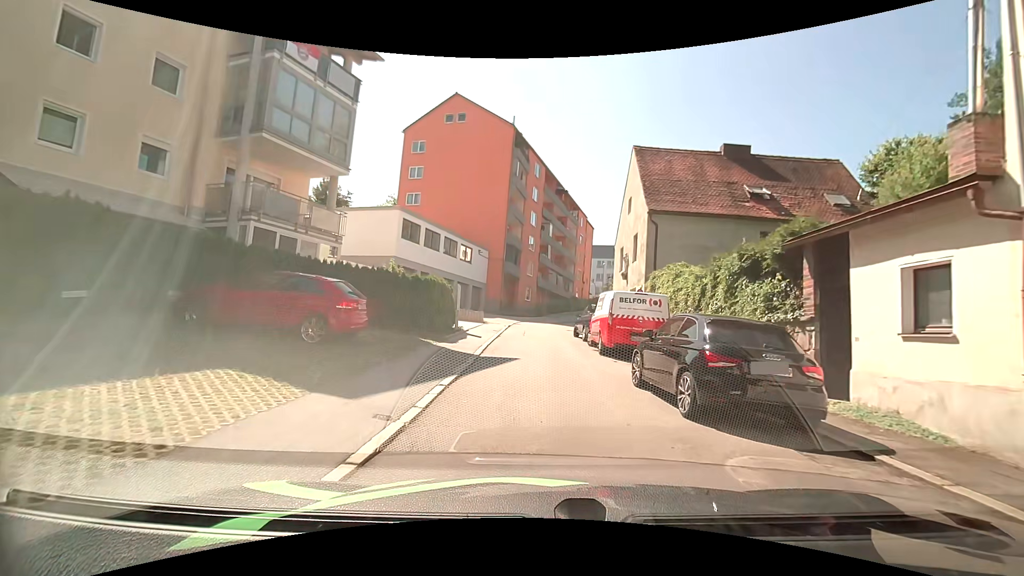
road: residential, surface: asphalt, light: Day
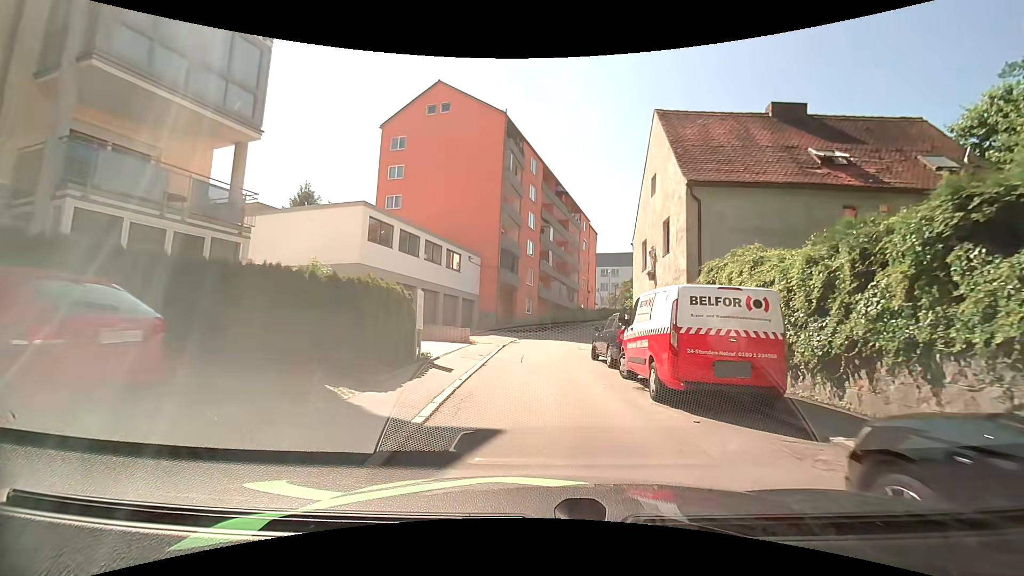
(0.0, +6.7) m; 0°
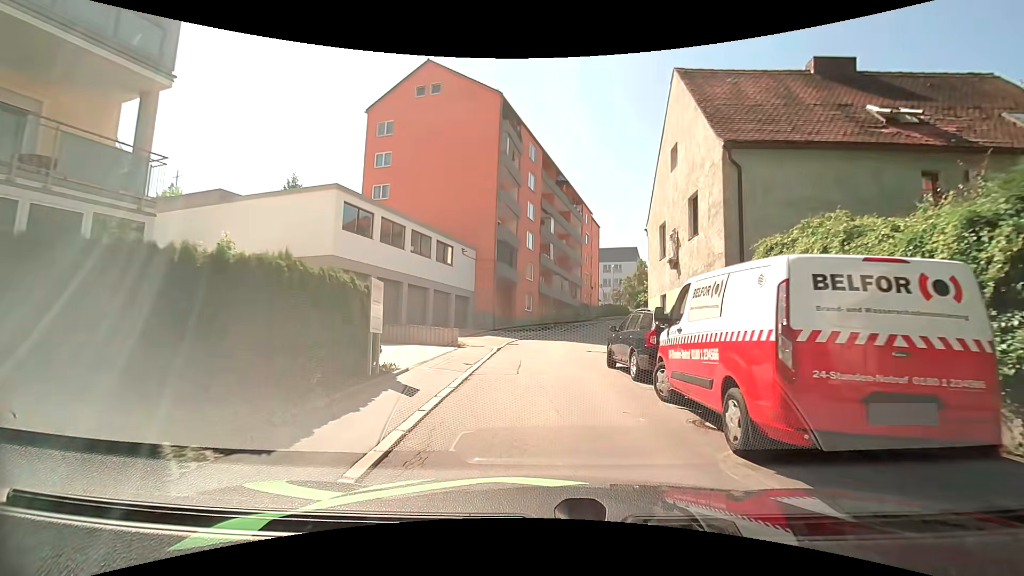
(0.0, +3.5) m; -1°
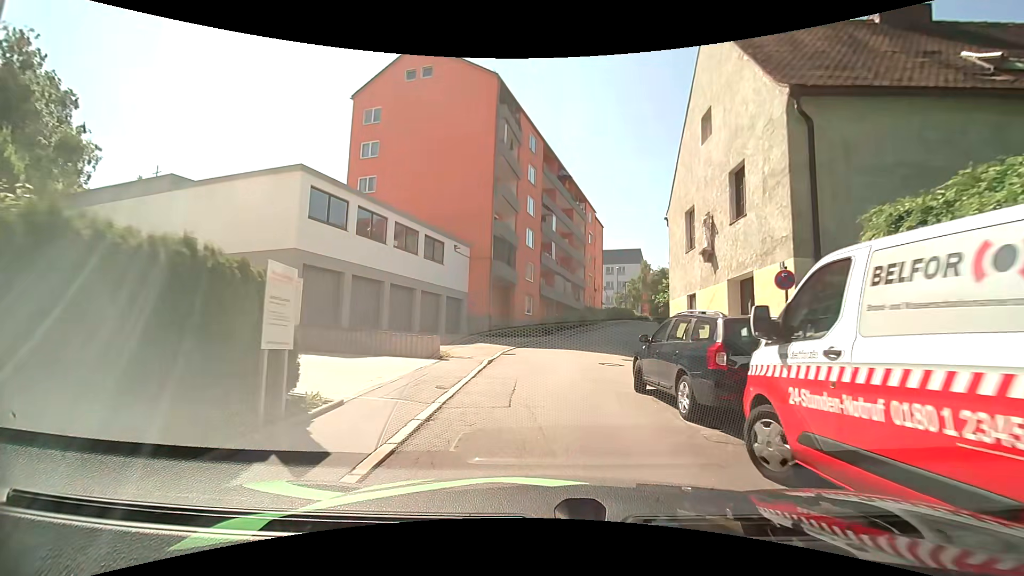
(0.0, +3.6) m; 0°
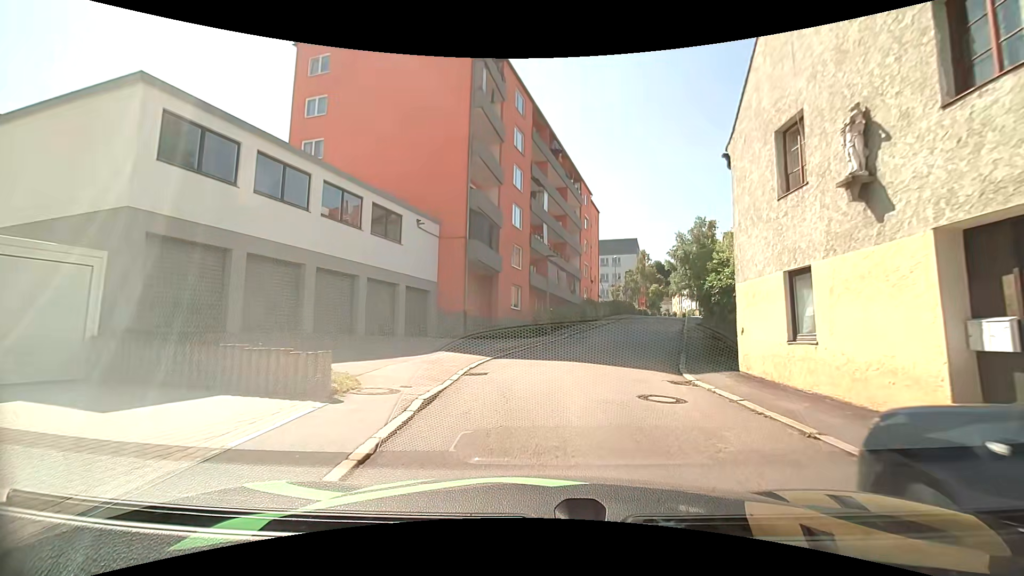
(0.0, +7.4) m; 0°
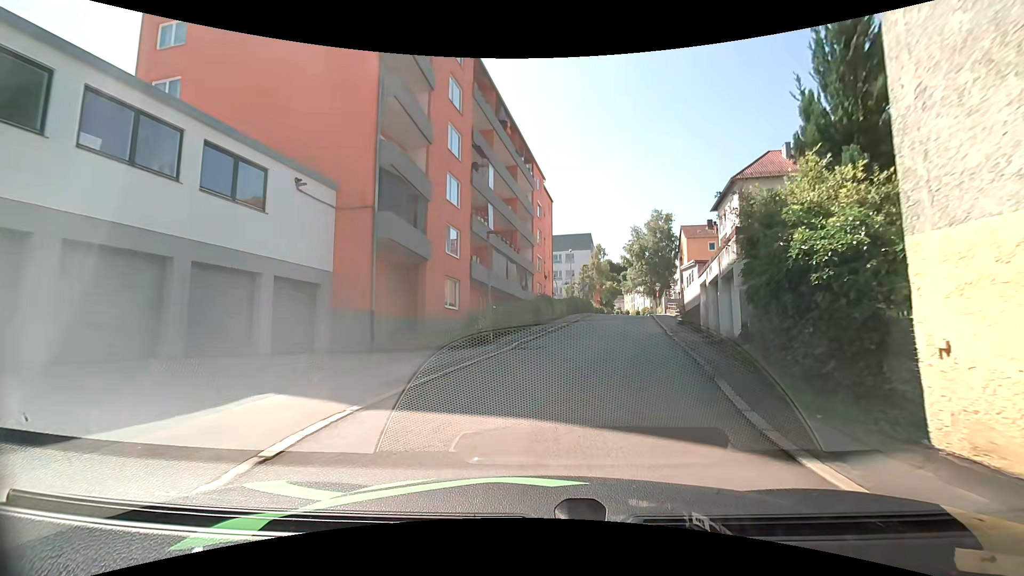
(+0.4, +7.4) m; +6°
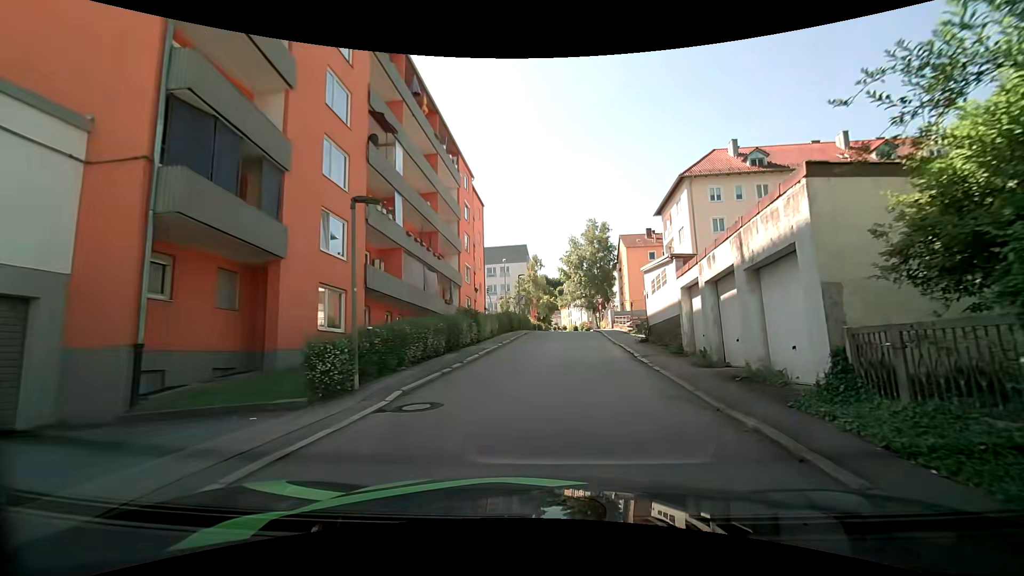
(+0.4, +7.4) m; +6°
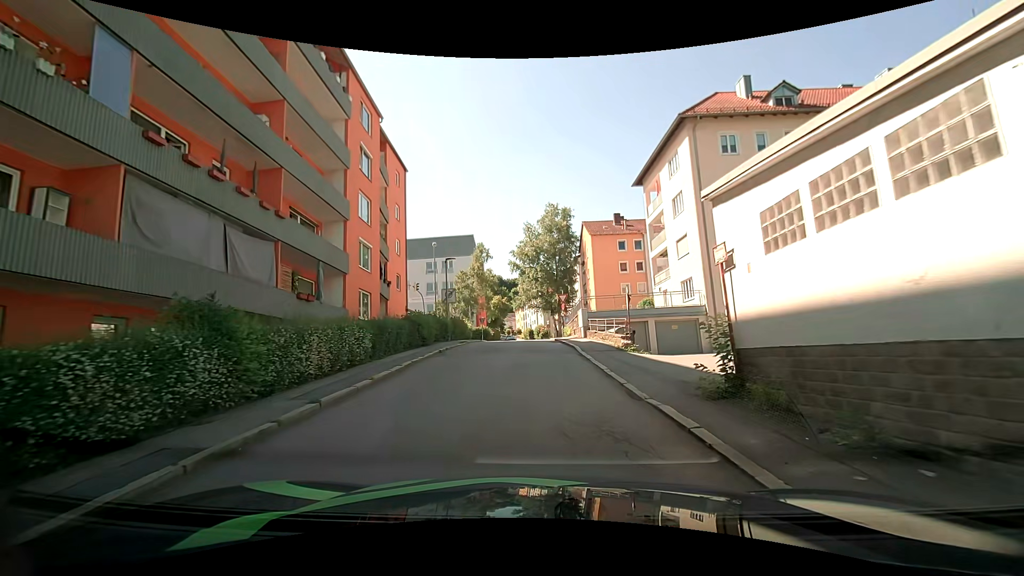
(+1.1, +14.7) m; +6°
